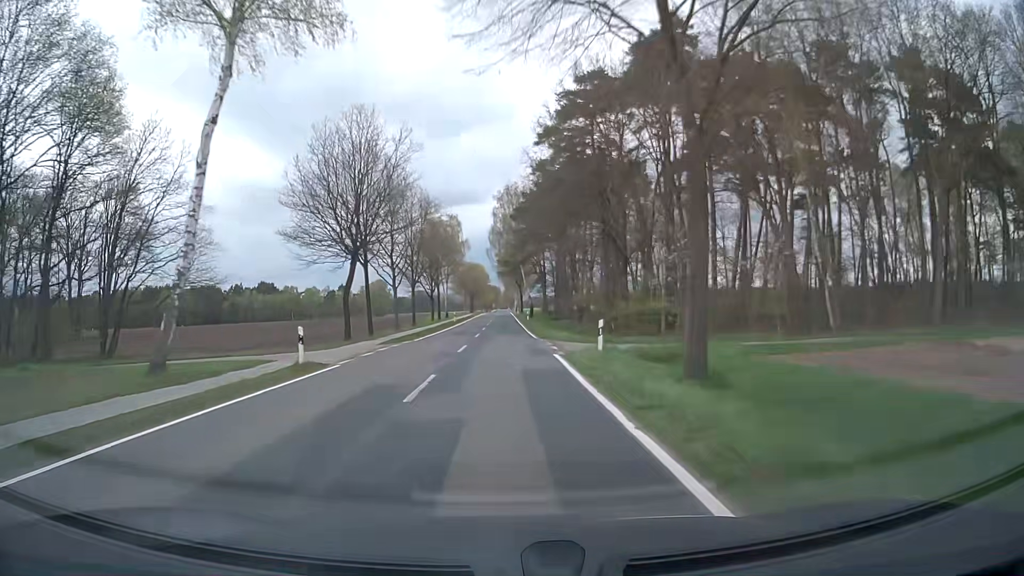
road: secondary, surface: asphalt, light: Day
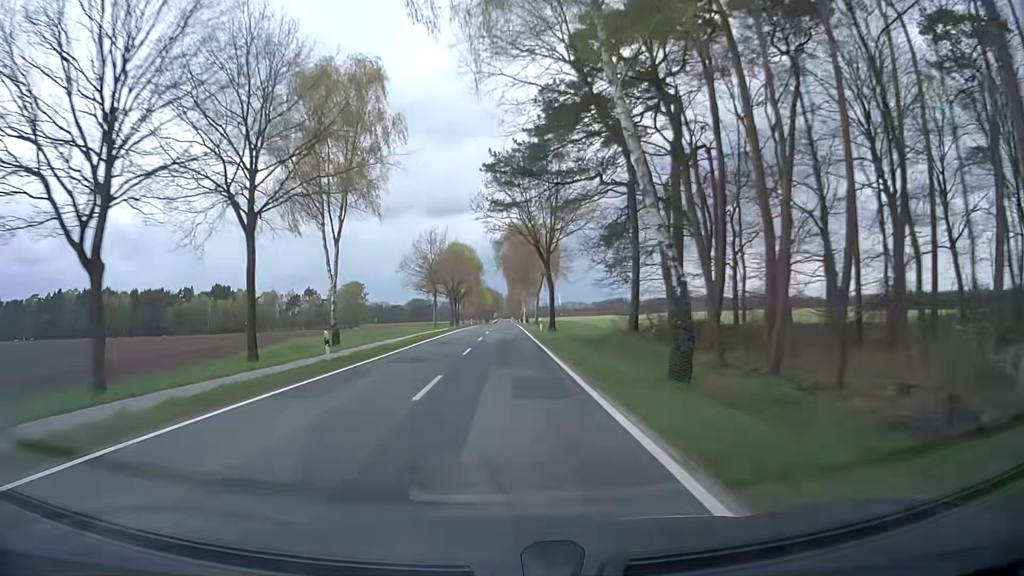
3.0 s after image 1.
(-0.1, +72.1) m; -1°
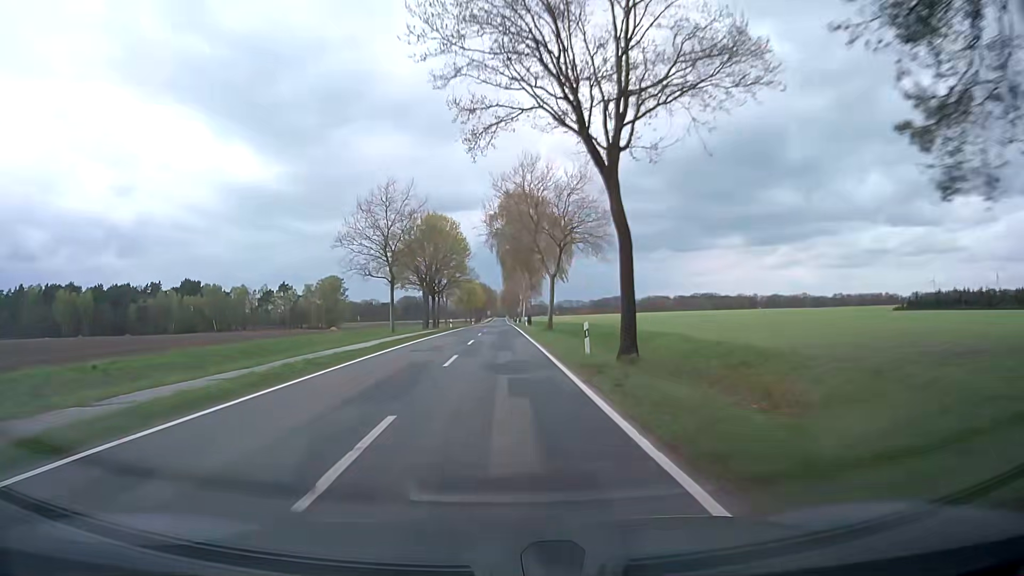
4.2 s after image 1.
(+0.1, +29.9) m; +1°
(0, +10) (0, +20) (0, +30) (0, +40) (0, +50) (-1, +60) (-1, +70) (-1, +80) (-1, +90) (-1, +100) m
